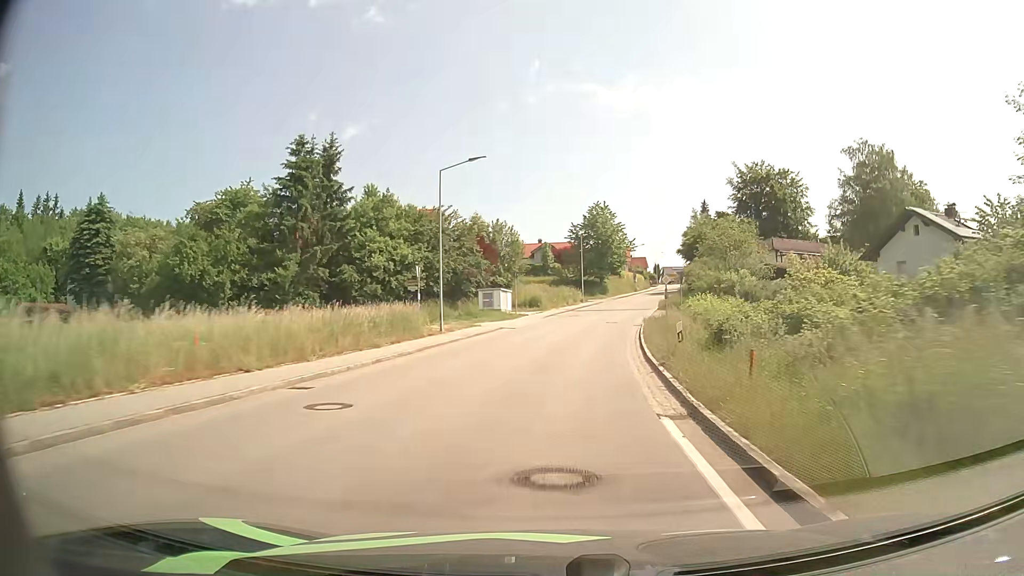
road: tertiary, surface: asphalt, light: Day
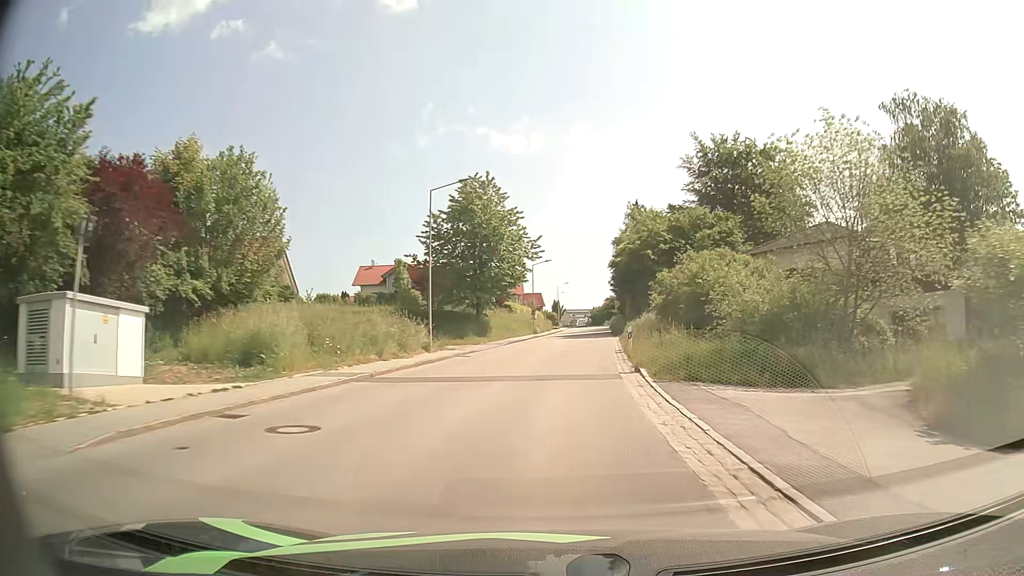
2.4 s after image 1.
(+3.7, +39.3) m; +10°
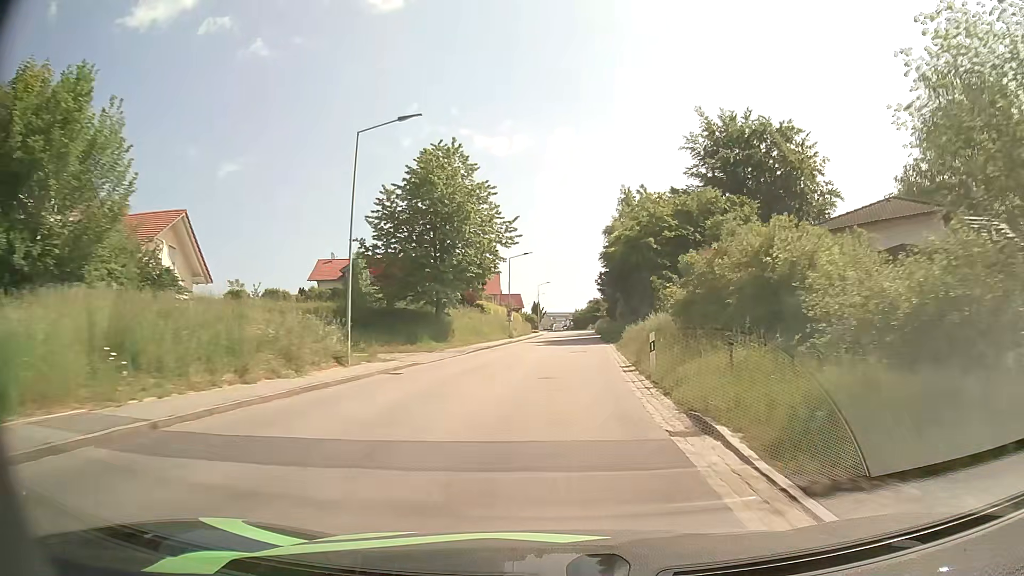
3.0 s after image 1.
(+0.2, +10.0) m; +2°
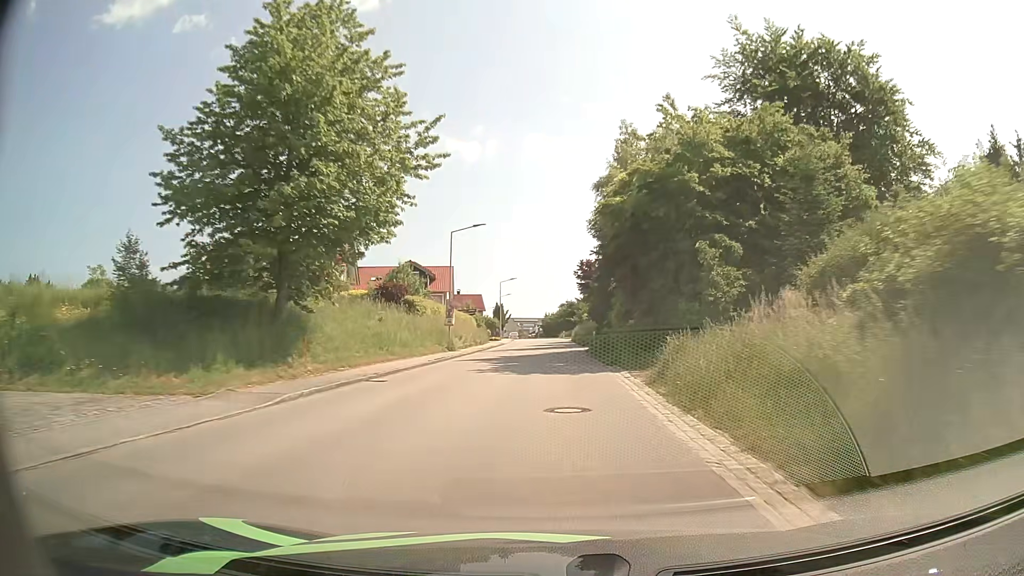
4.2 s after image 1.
(+0.4, +20.2) m; +2°
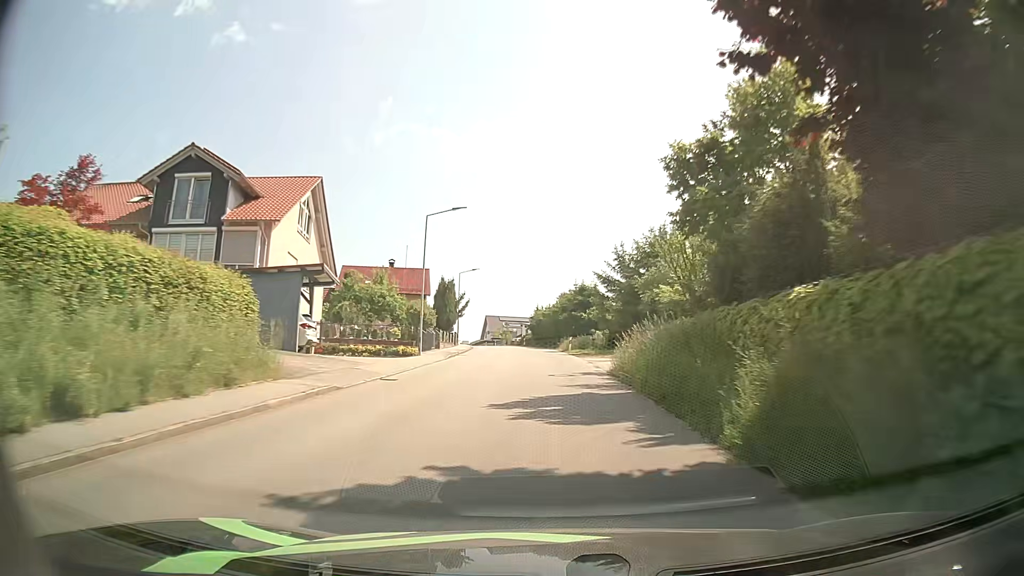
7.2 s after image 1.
(+0.7, +50.3) m; +1°
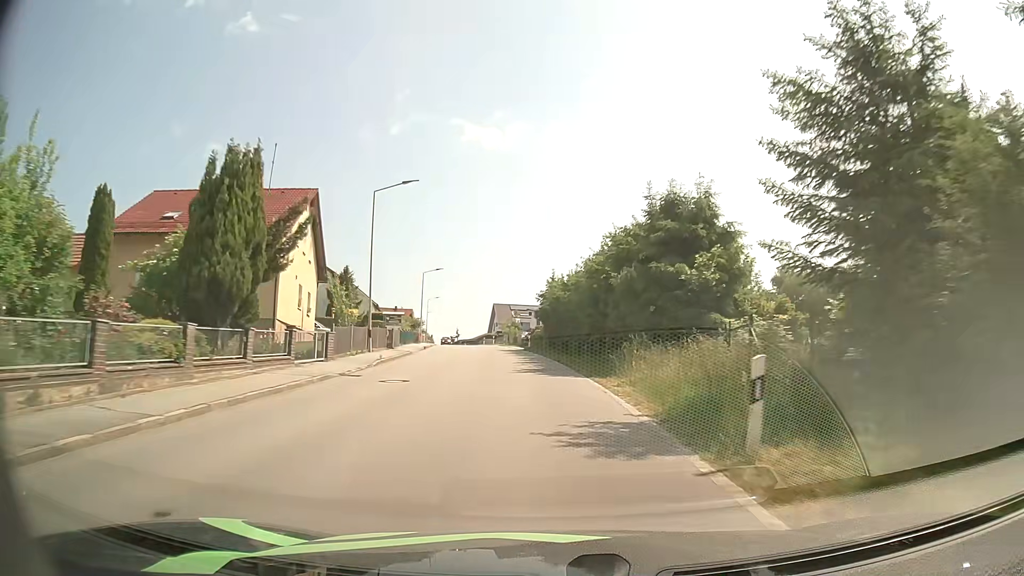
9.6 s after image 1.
(0.0, +39.7) m; -1°
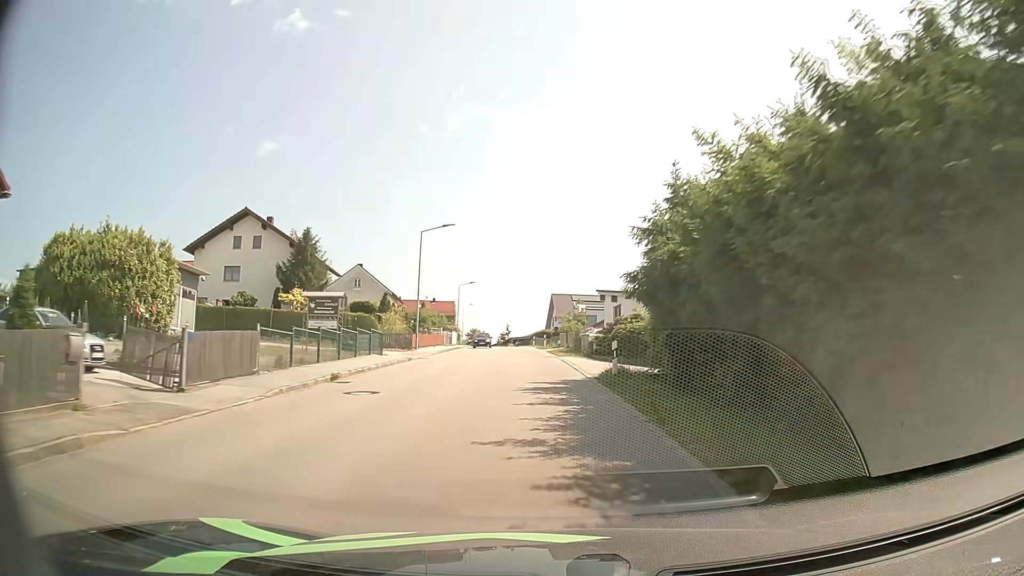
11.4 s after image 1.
(-1.2, +29.2) m; -5°
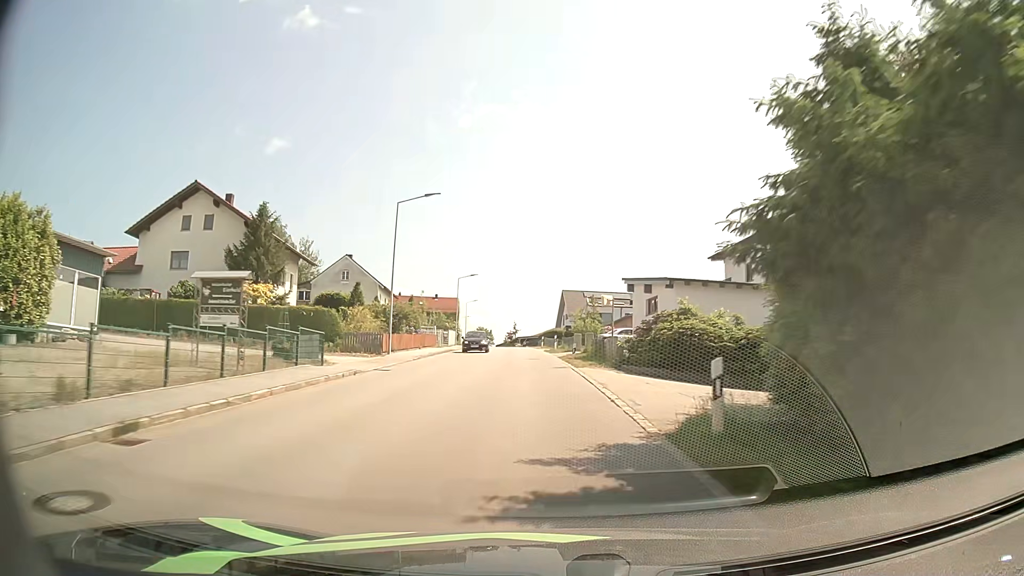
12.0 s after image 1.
(-0.1, +9.7) m; -1°
(0, +10) (0, +20) (-1, +30) (-1, +40) (-2, +50) (-2, +60) (-3, +70) (-4, +80) (-4, +90) (-6, +100) m
